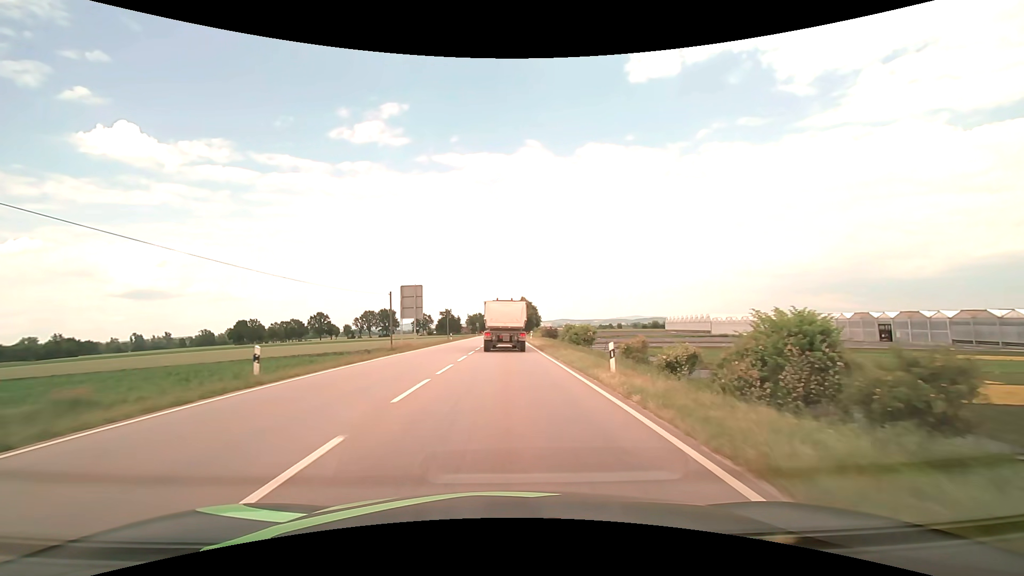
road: primary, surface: asphalt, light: Day
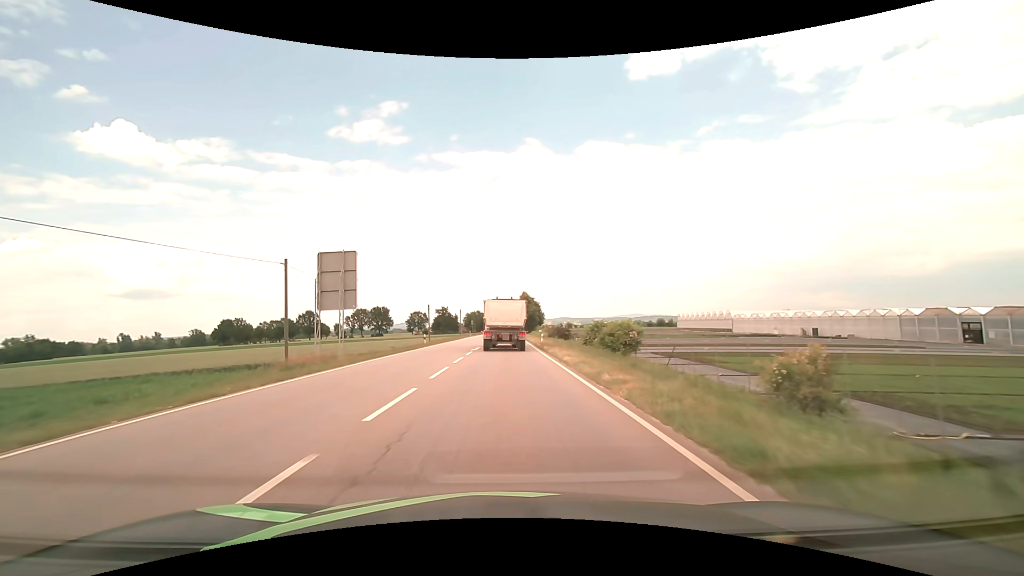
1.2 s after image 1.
(0.0, +19.9) m; 0°
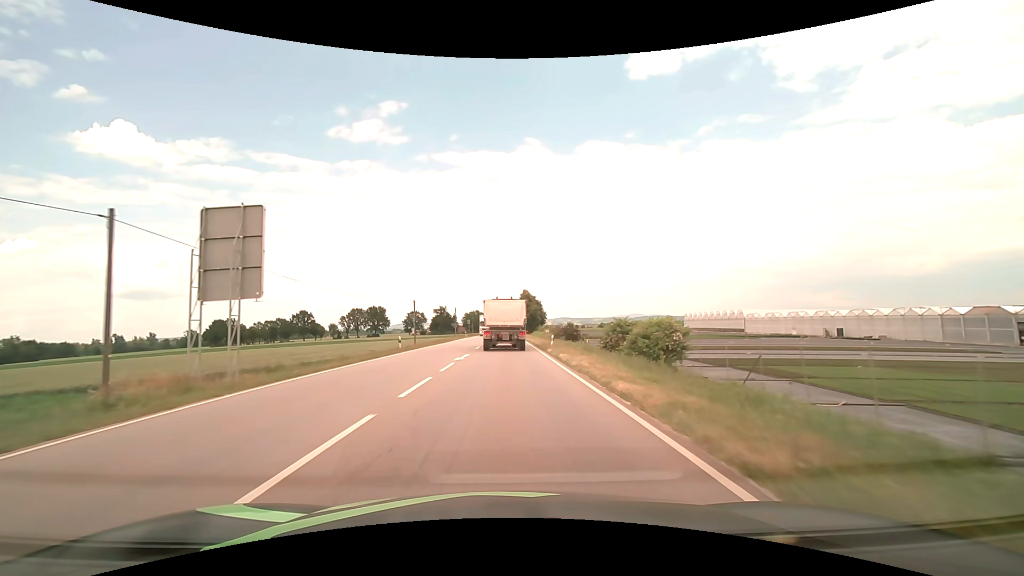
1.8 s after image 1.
(0.0, +9.9) m; 0°
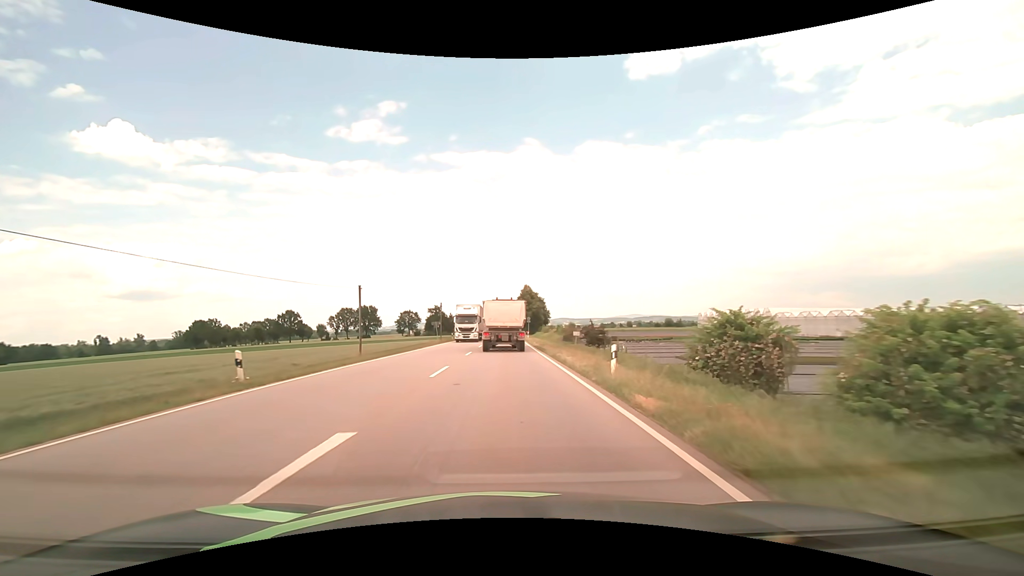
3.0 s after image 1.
(0.0, +19.7) m; 0°
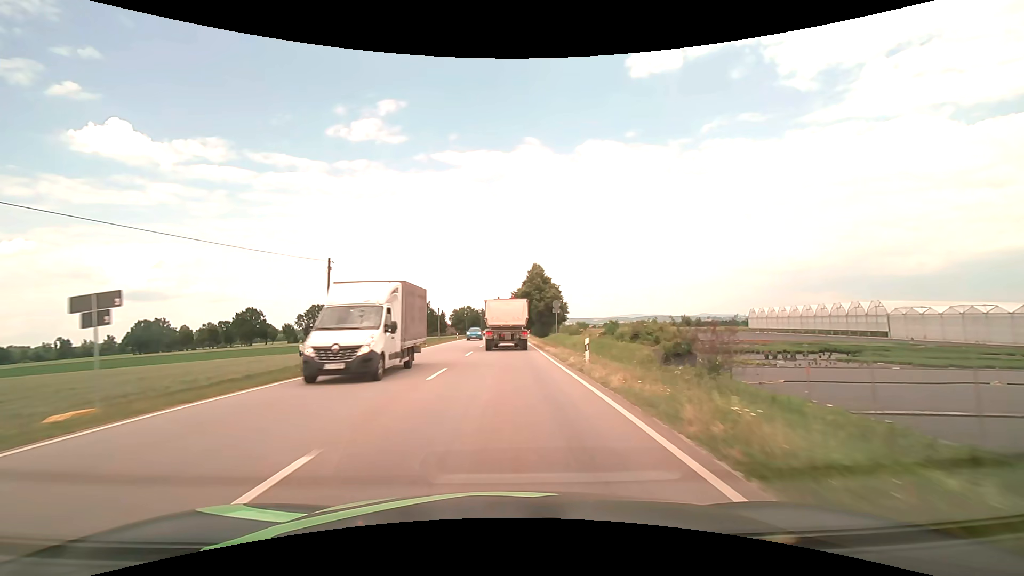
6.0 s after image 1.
(0.0, +48.6) m; 0°
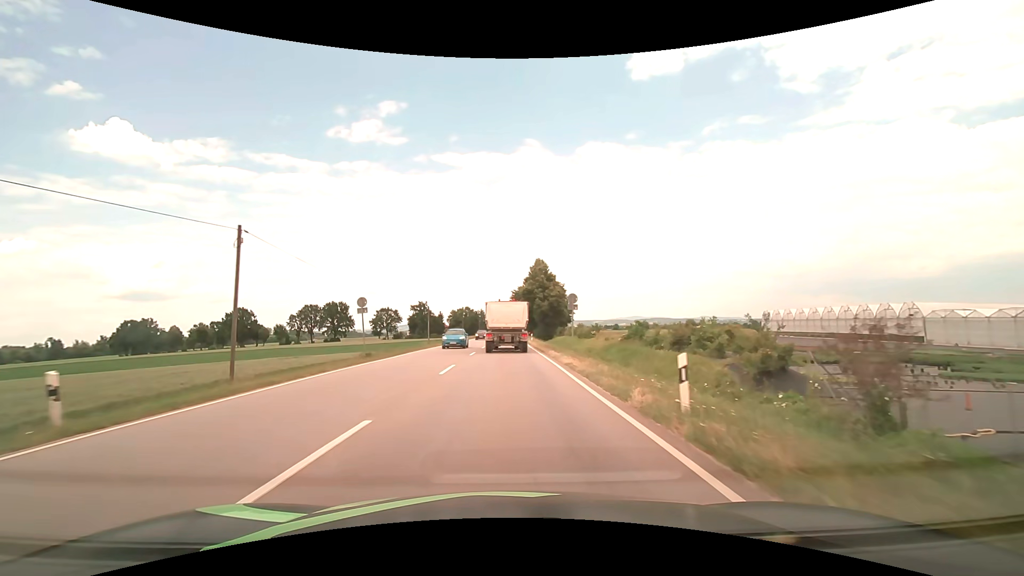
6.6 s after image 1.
(0.0, +9.6) m; 0°
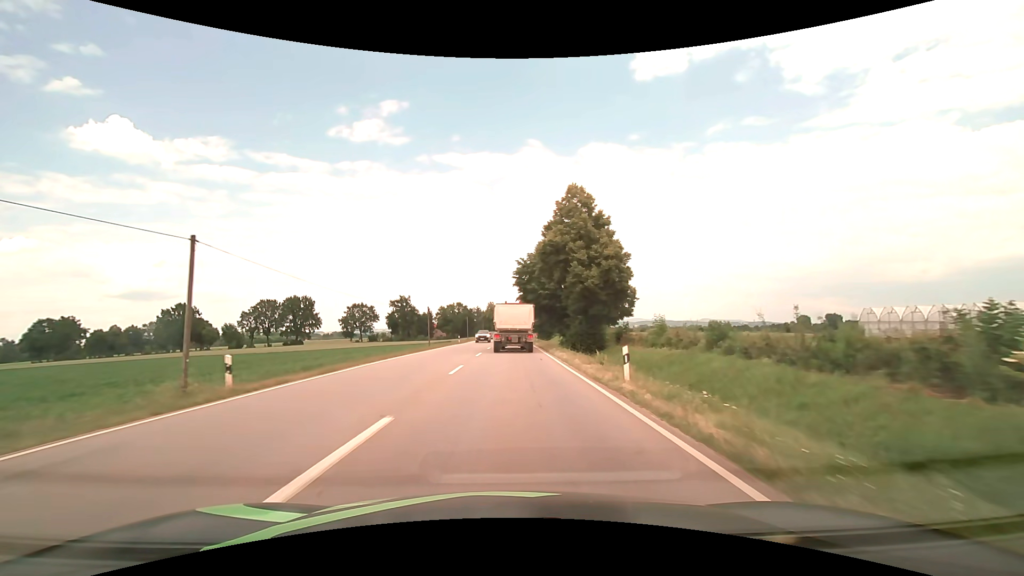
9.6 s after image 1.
(0.0, +47.9) m; 0°
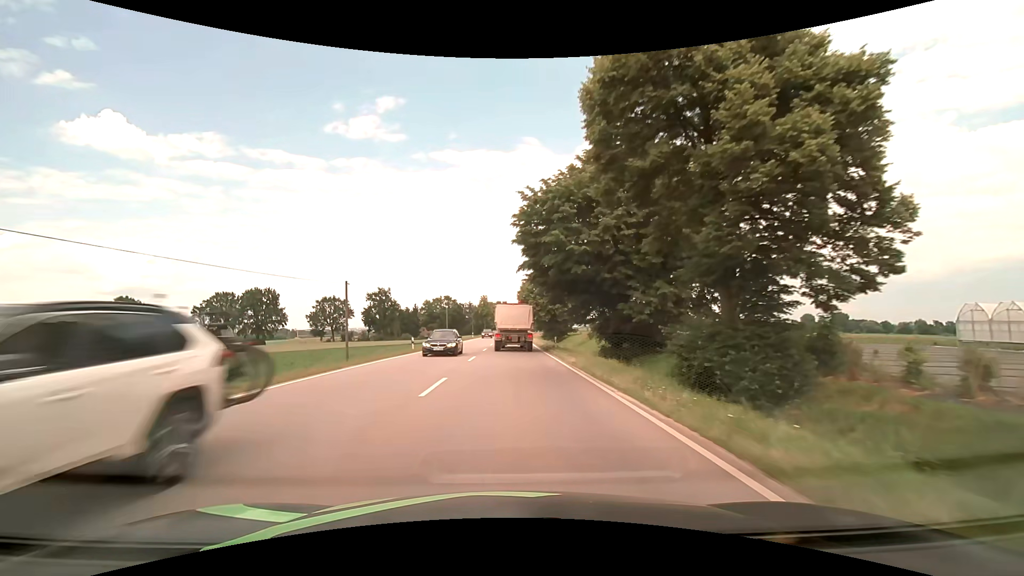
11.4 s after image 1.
(+0.1, +29.3) m; 0°
(0, +10) (0, +20) (0, +30) (0, +40) (0, +50) (0, +60) (+1, +70) (+1, +80) (+1, +90) (+1, +100) m
